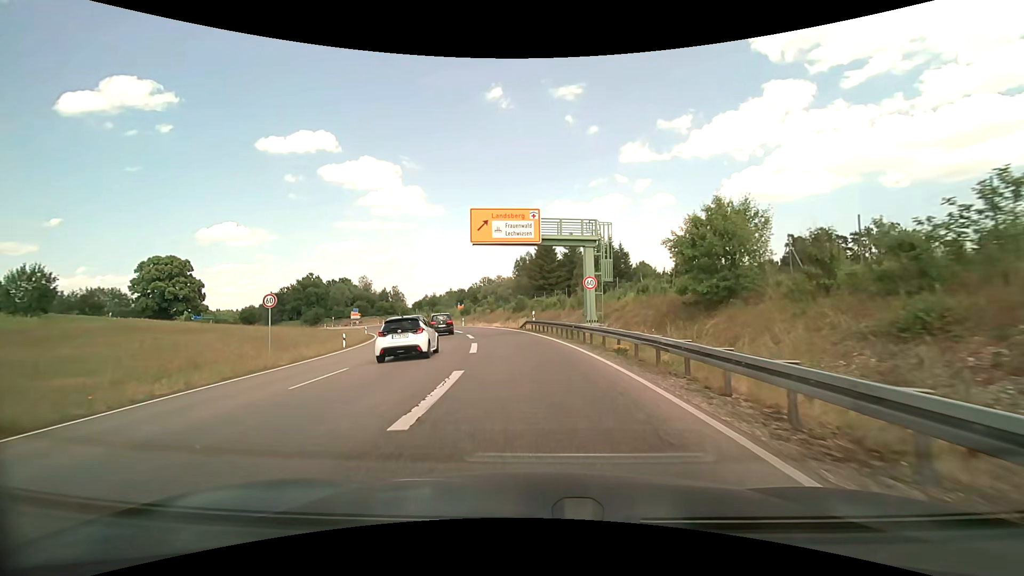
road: trunk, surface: asphalt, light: Day
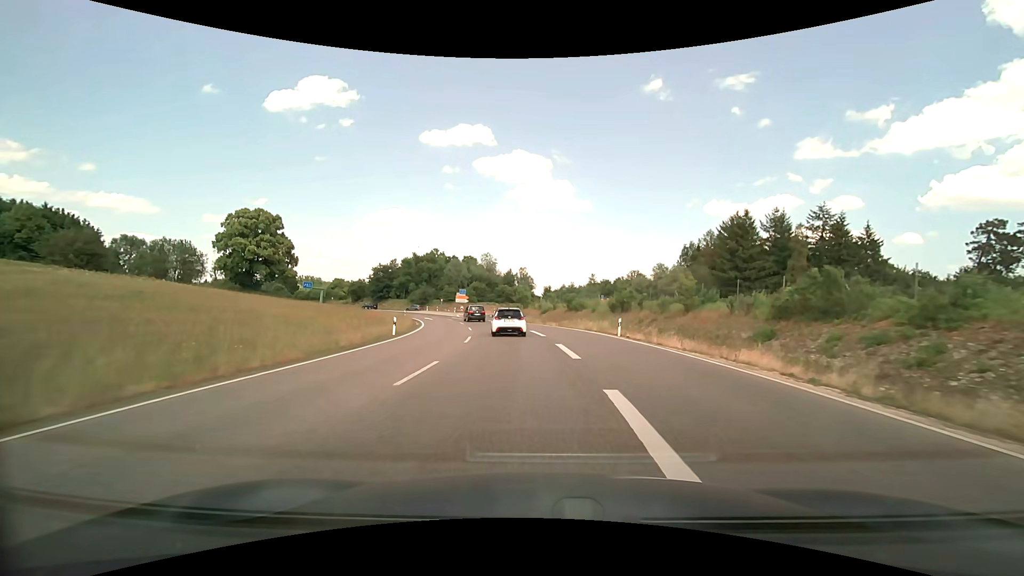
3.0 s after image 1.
(-6.3, +39.1) m; -16°
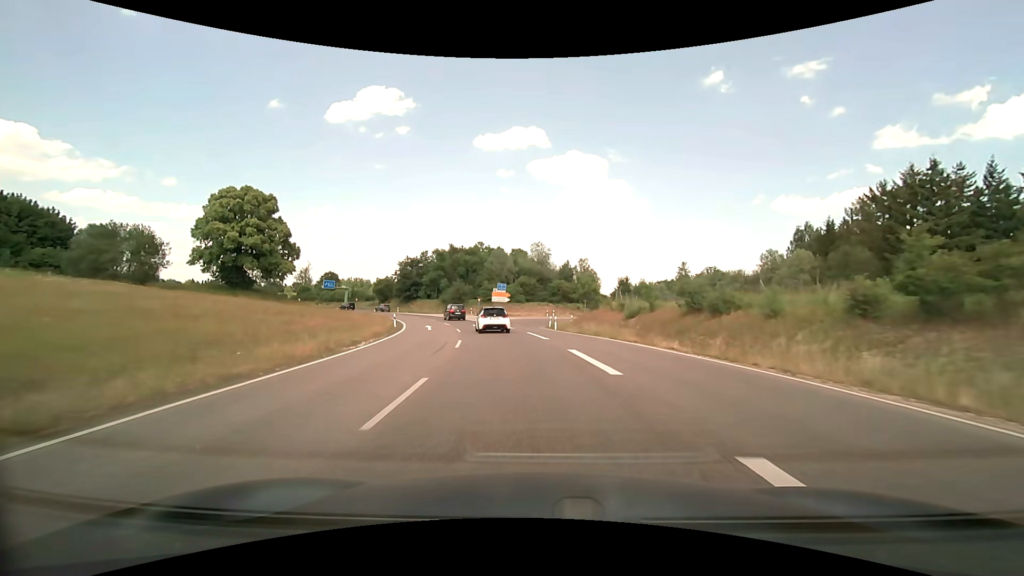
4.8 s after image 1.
(-1.6, +27.7) m; -6°
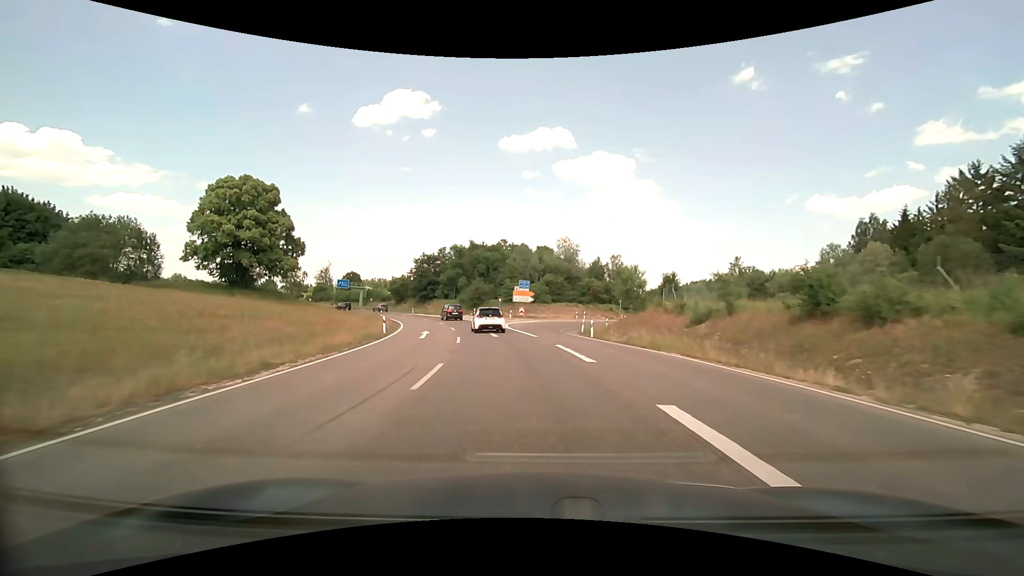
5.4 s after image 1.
(-0.2, +9.3) m; -3°
